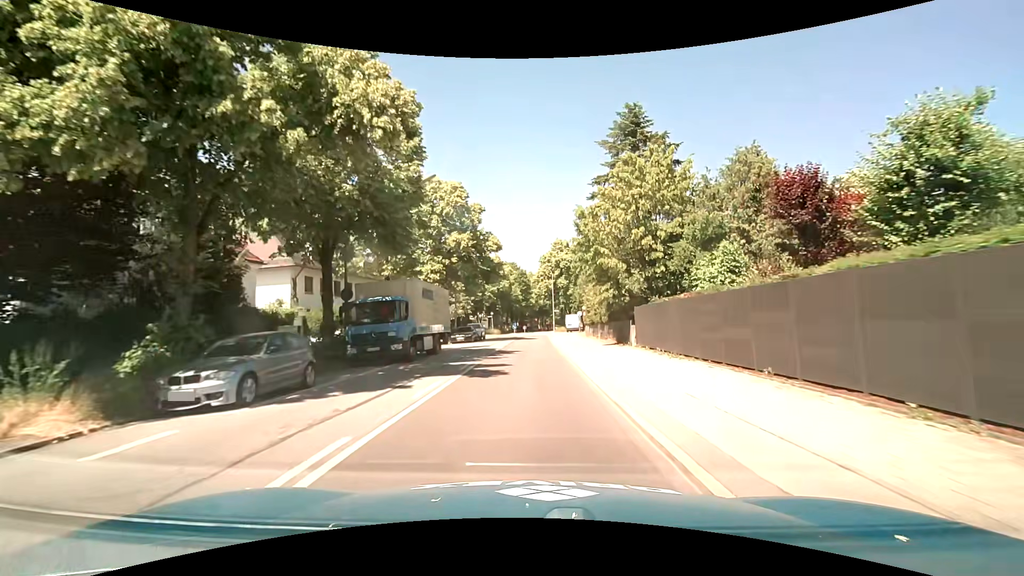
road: secondary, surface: asphalt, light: Day
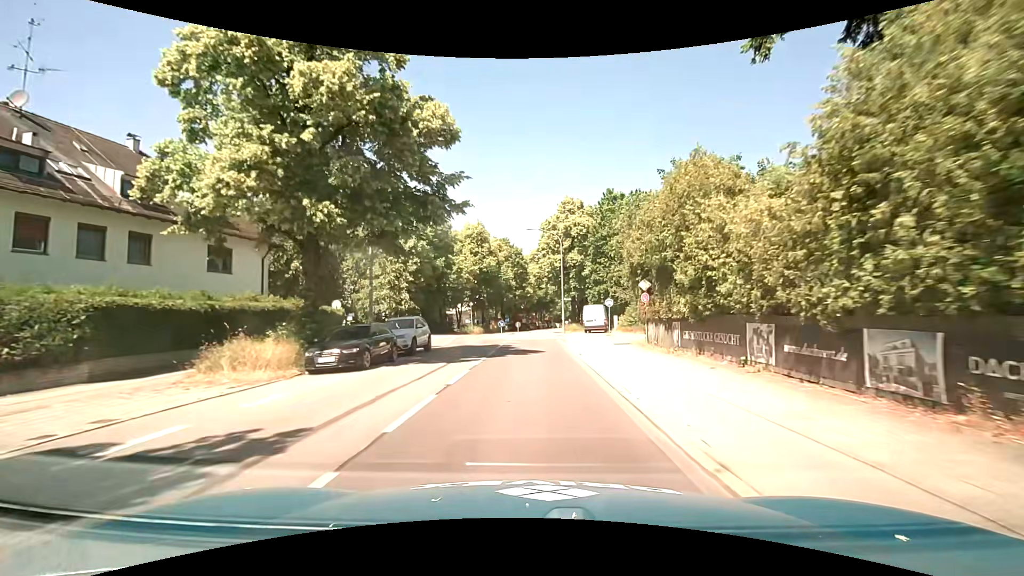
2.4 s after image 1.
(+0.1, +27.1) m; 0°
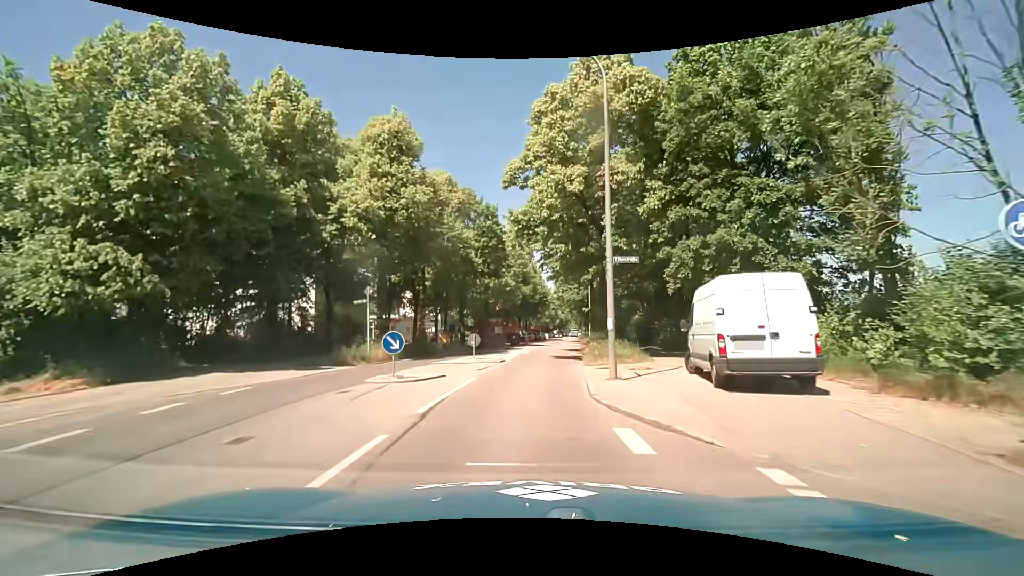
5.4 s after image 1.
(+0.7, +34.3) m; +2°
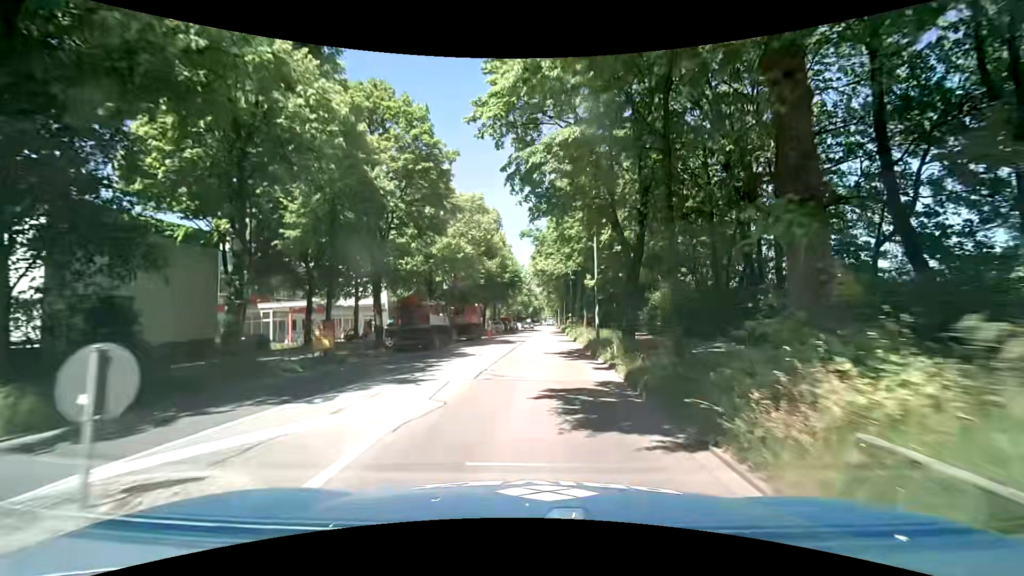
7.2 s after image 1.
(+0.3, +19.9) m; +2°
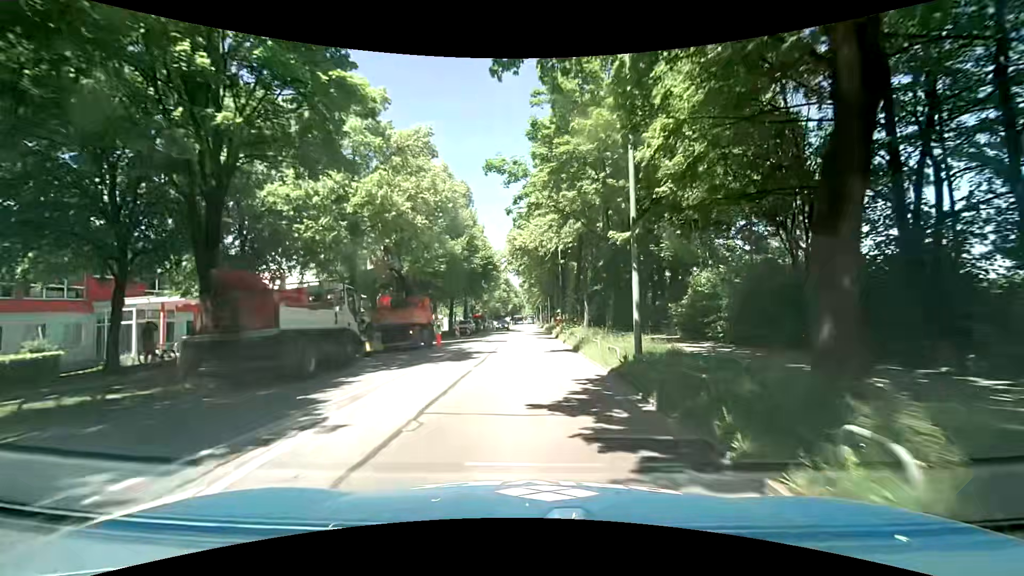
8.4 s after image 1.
(+0.4, +13.7) m; +3°
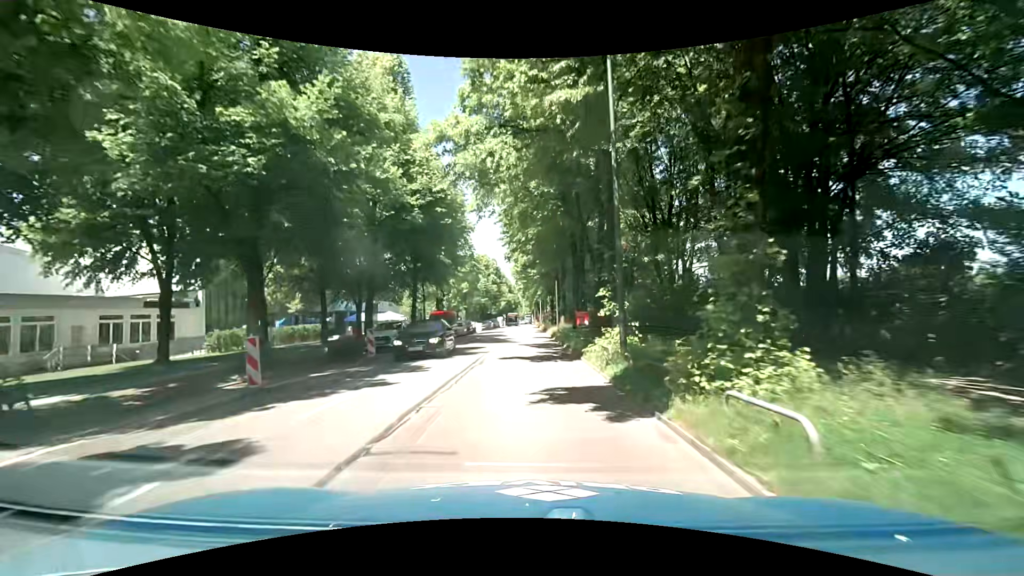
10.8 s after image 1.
(+0.2, +28.8) m; 0°
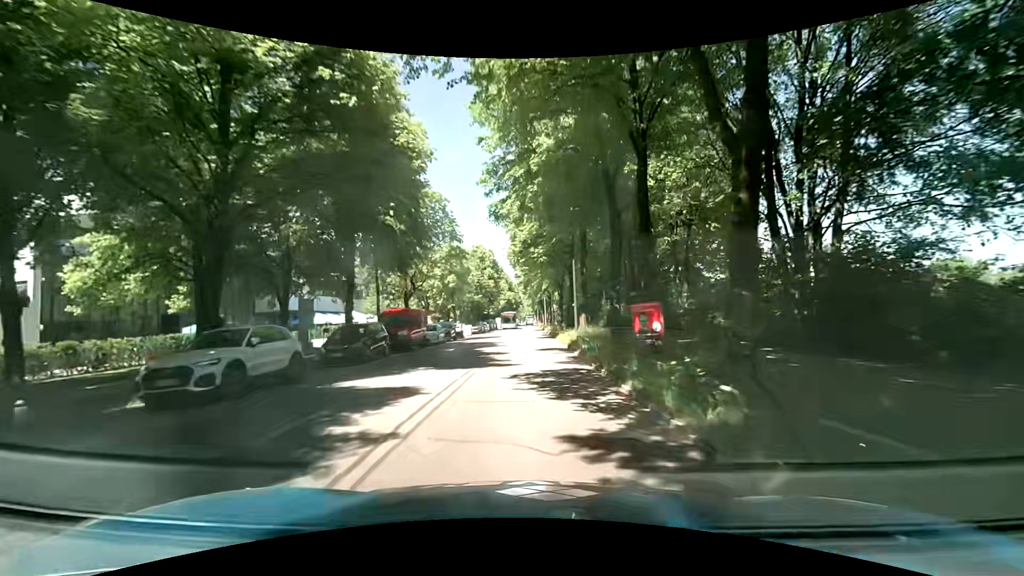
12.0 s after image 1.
(+0.1, +15.1) m; 0°
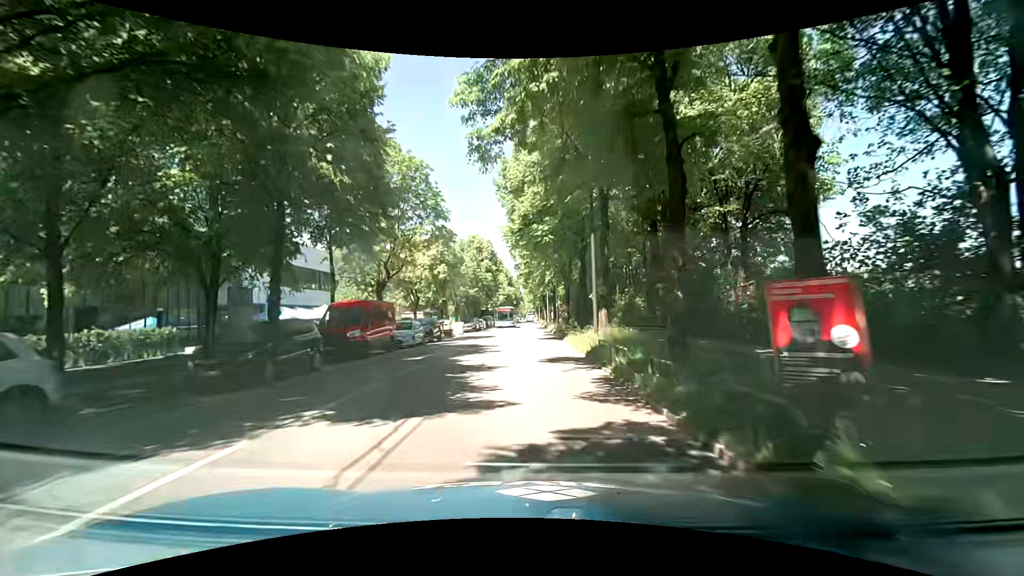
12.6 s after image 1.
(0.0, +7.6) m; -1°
(0, +10) (0, +20) (0, +30) (0, +40) (0, +50) (+1, +60) (+1, +70) (+1, +80) (+1, +90) (+1, +100) m
